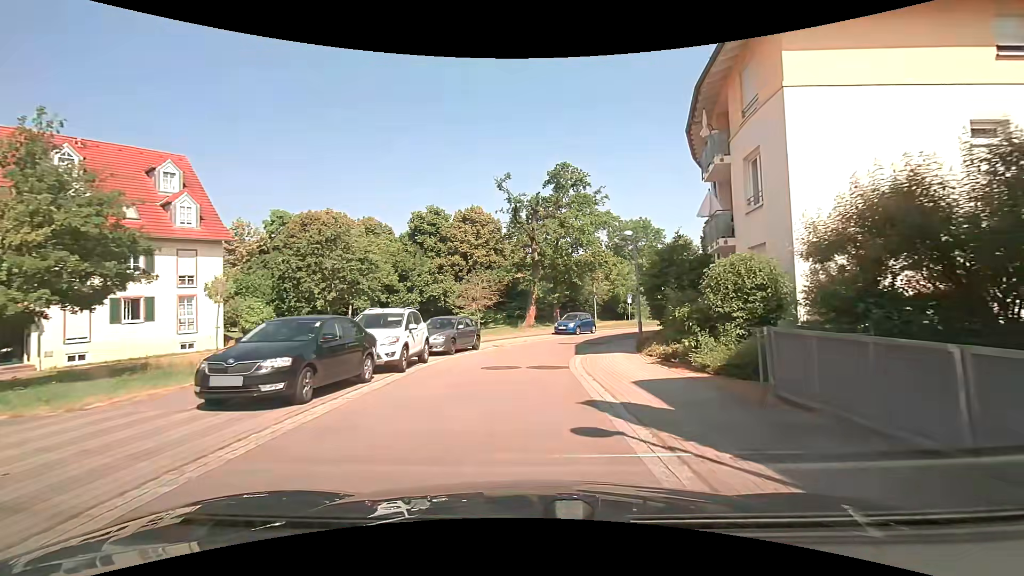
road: residential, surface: asphalt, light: Day
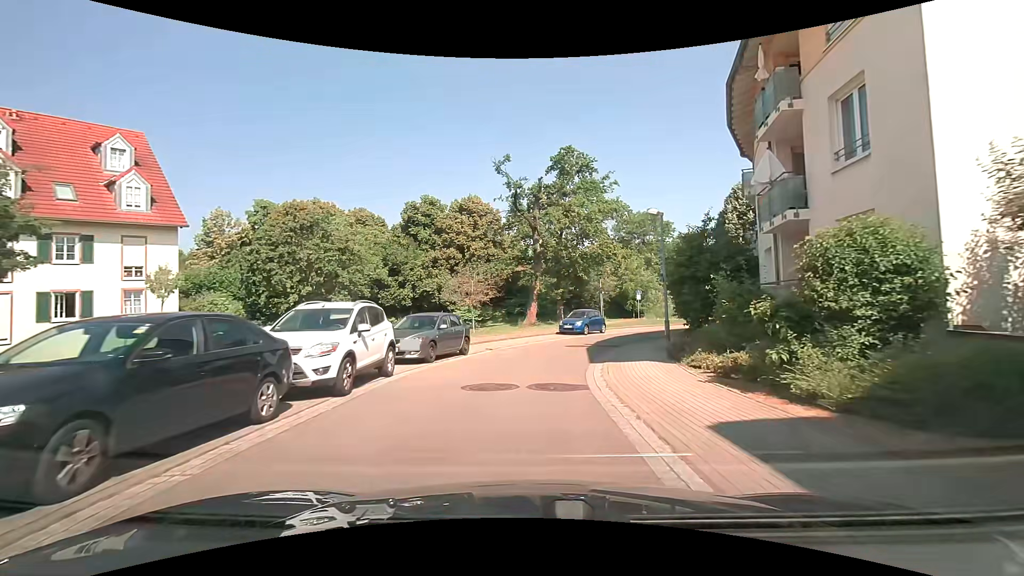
(0.0, +4.2) m; +1°
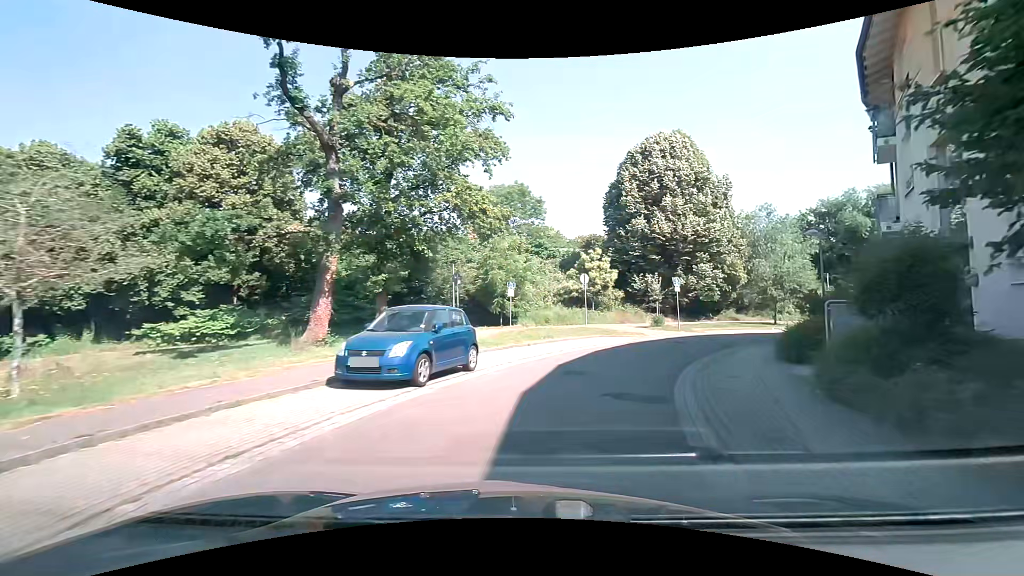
(+1.4, +20.6) m; +16°
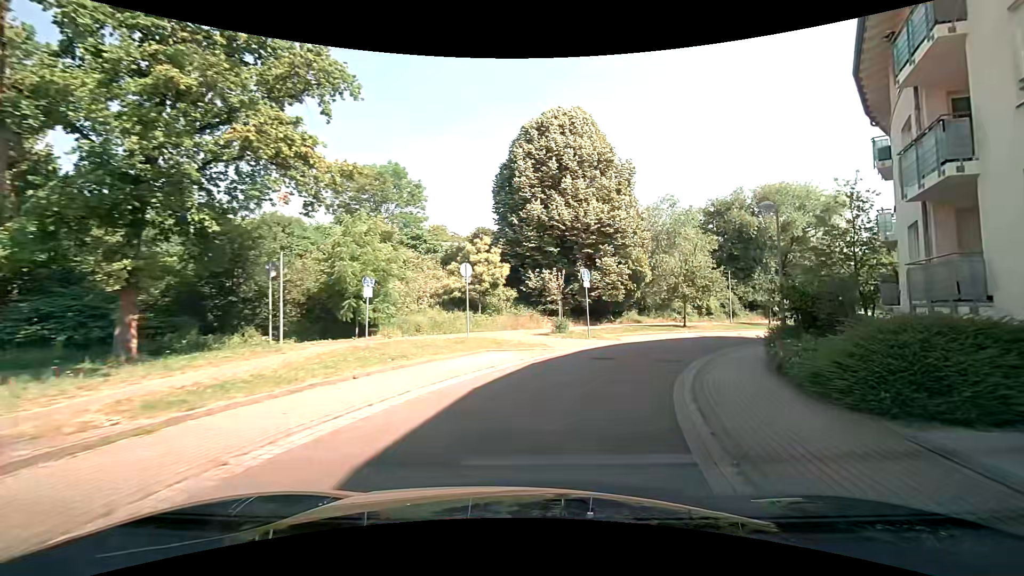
(+1.0, +8.4) m; +12°
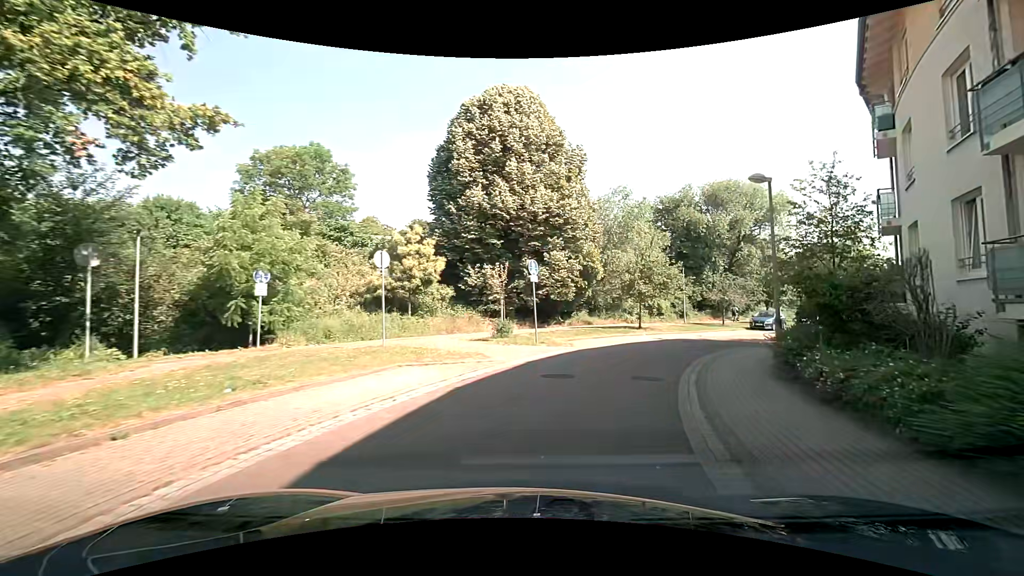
(+0.3, +4.3) m; +6°
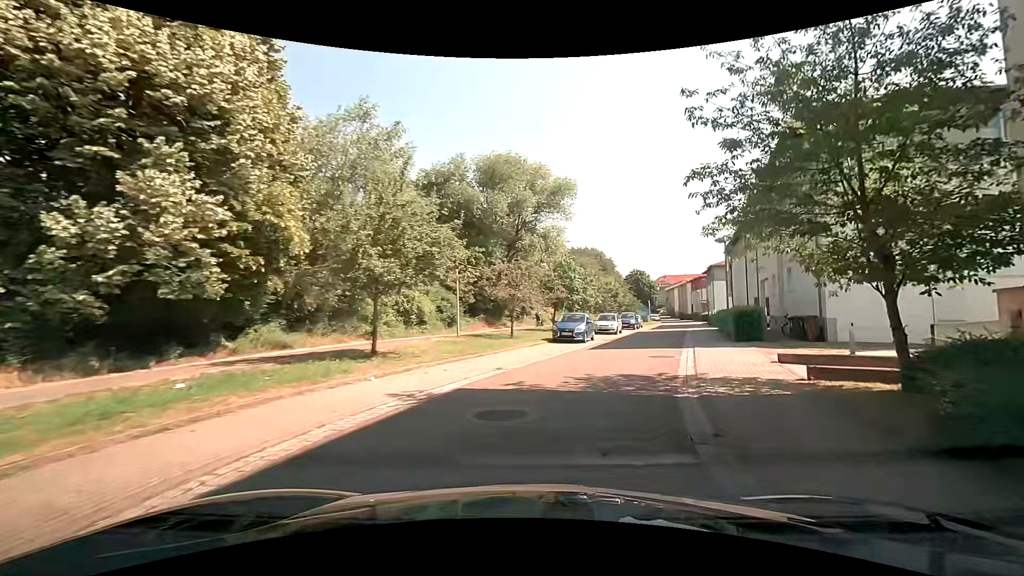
(+4.1, +16.9) m; +27°
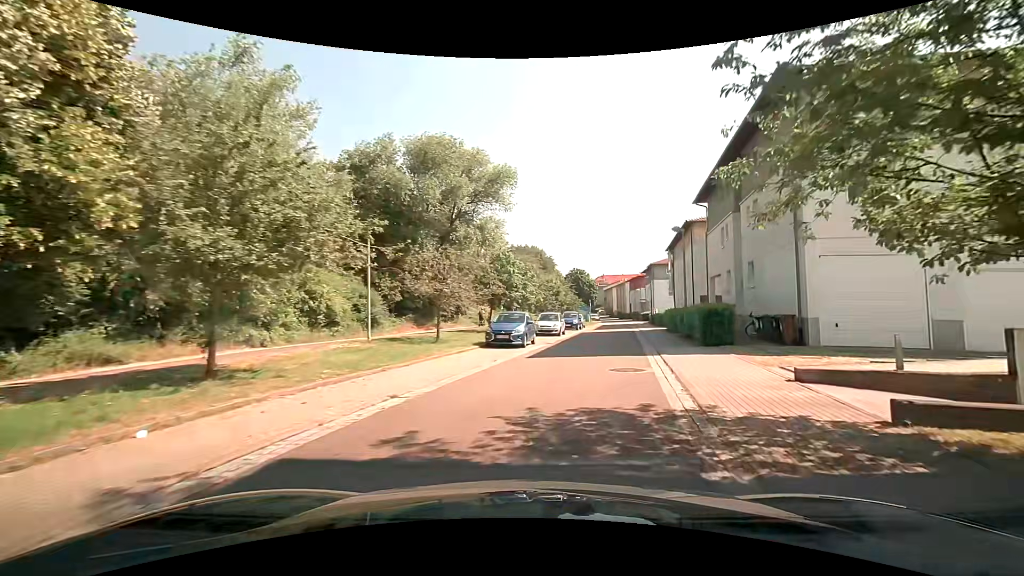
(+0.3, +4.4) m; +6°
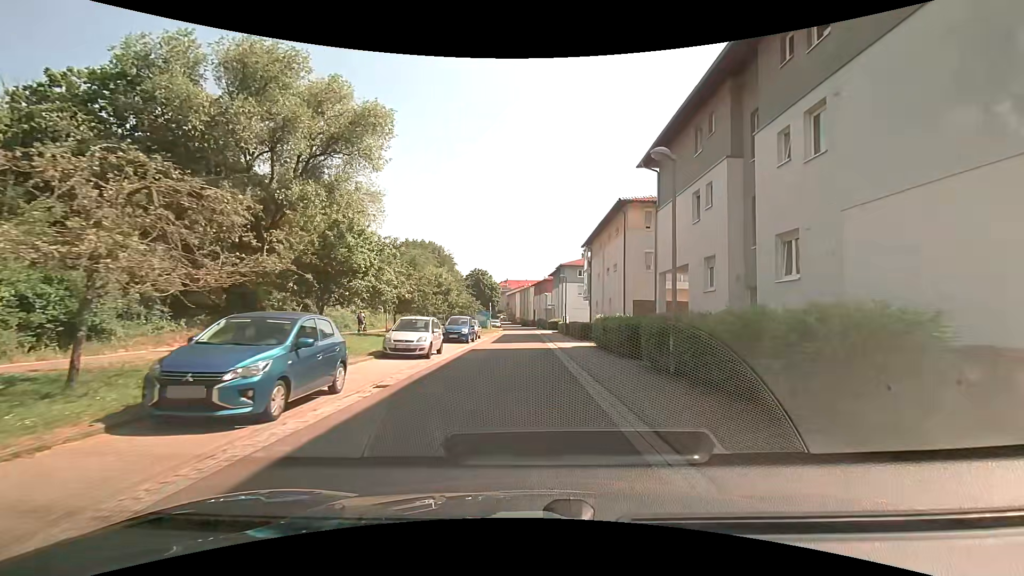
(+1.6, +13.1) m; +11°
(0, +10) (0, +20) (0, +30) (0, +40) (0, +50) (0, +60) (0, +70) (-1, +80) (-2, +90) (-2, +100) m
